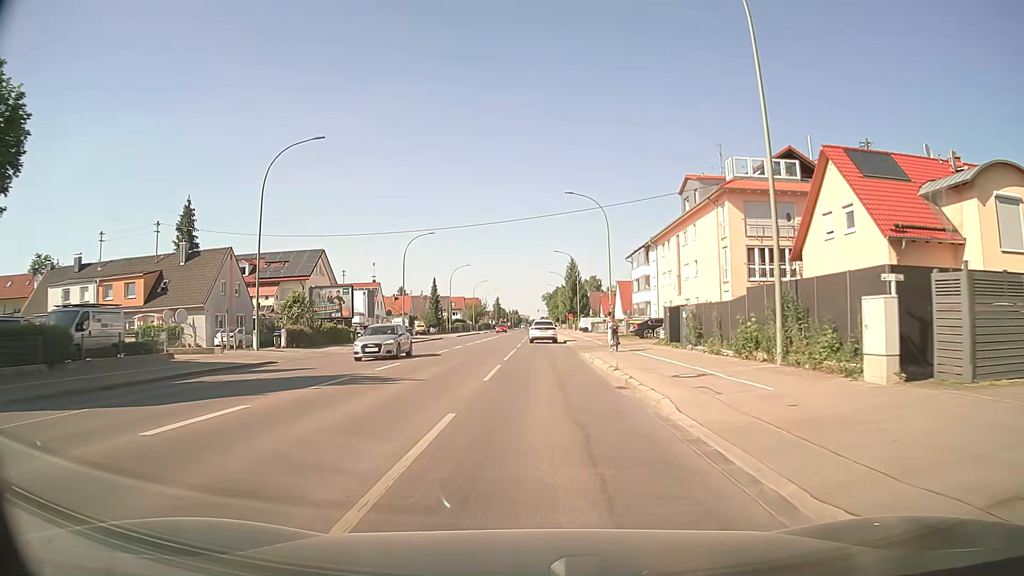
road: secondary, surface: asphalt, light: Day
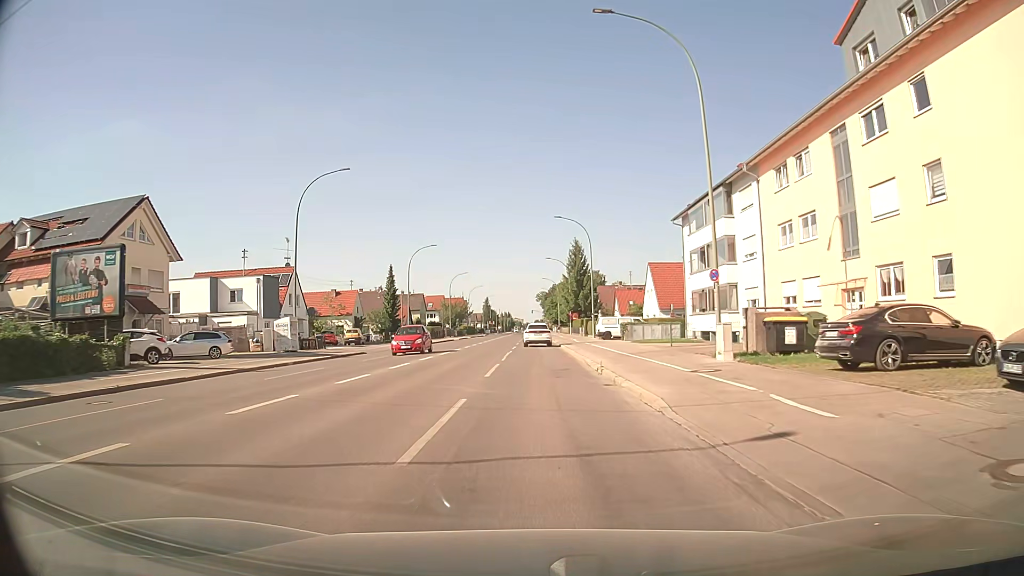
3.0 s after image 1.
(+0.3, +33.7) m; +1°
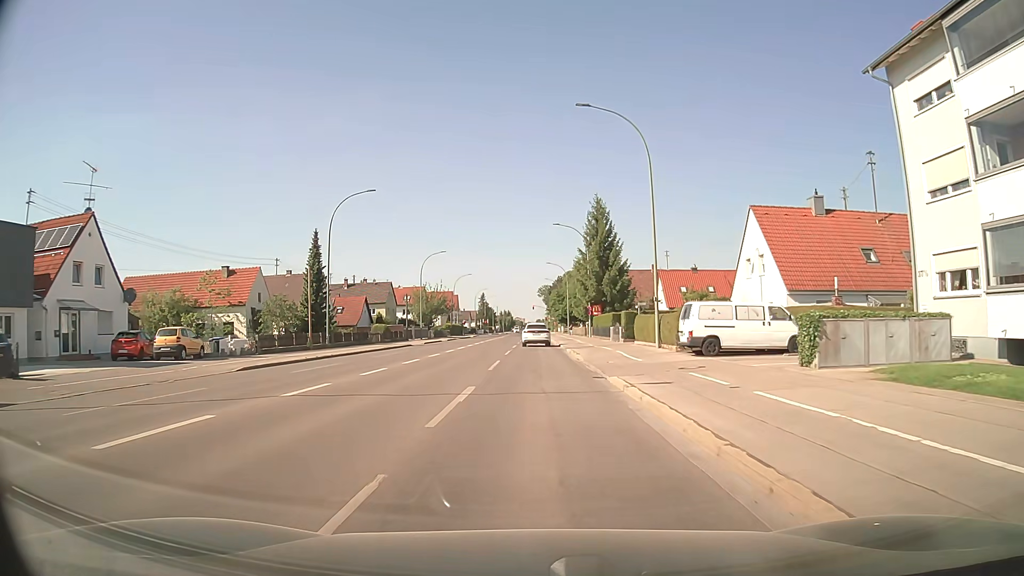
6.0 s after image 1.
(-0.4, +33.9) m; -1°
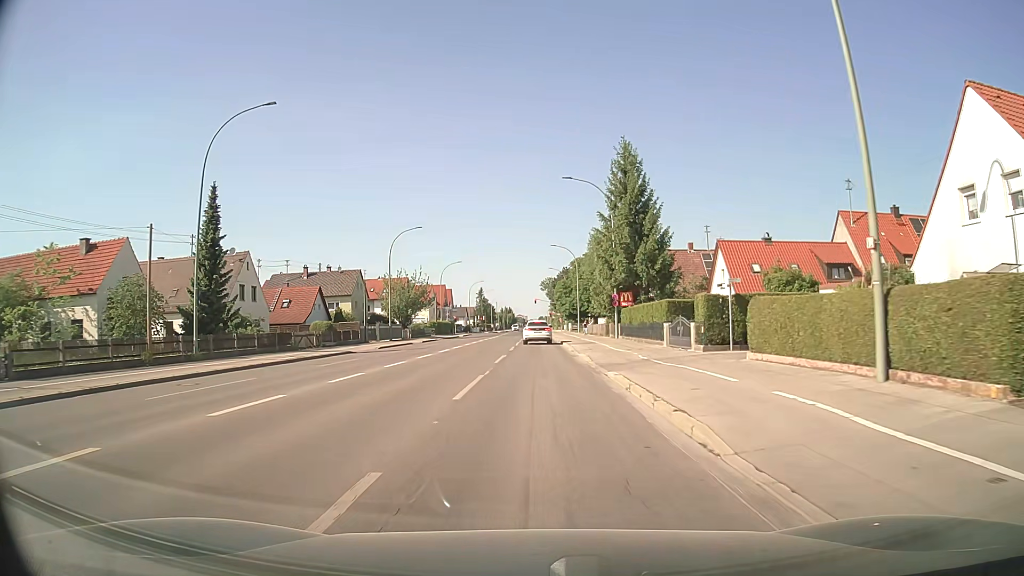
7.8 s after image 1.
(+0.1, +21.3) m; 0°
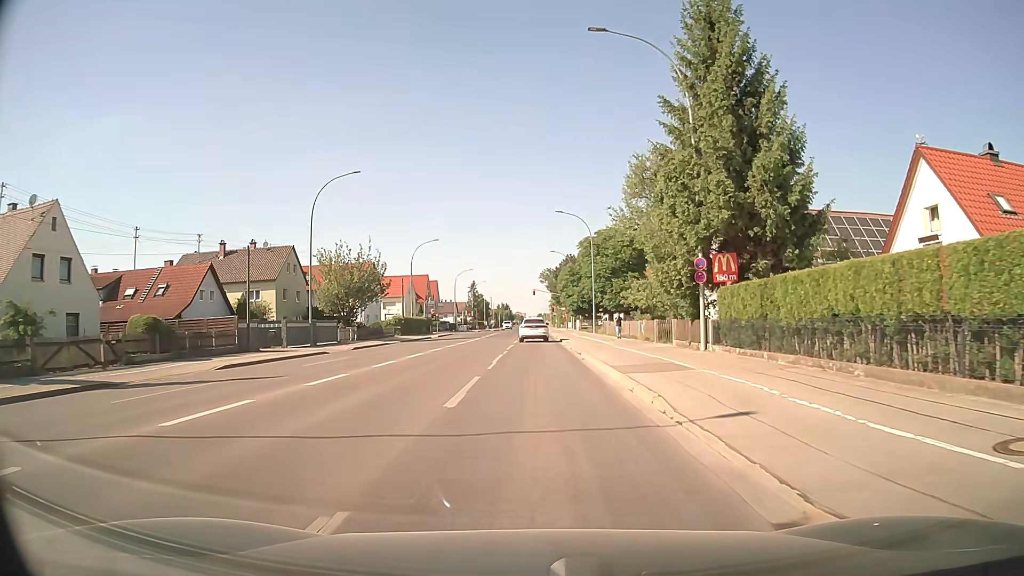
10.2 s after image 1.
(-0.1, +25.1) m; 0°
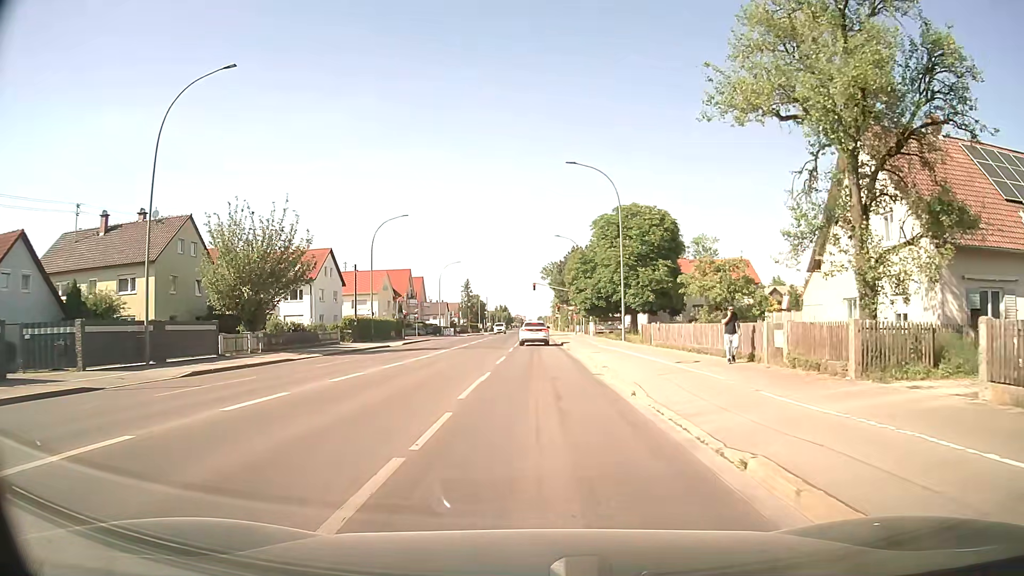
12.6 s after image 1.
(0.0, +21.2) m; 0°
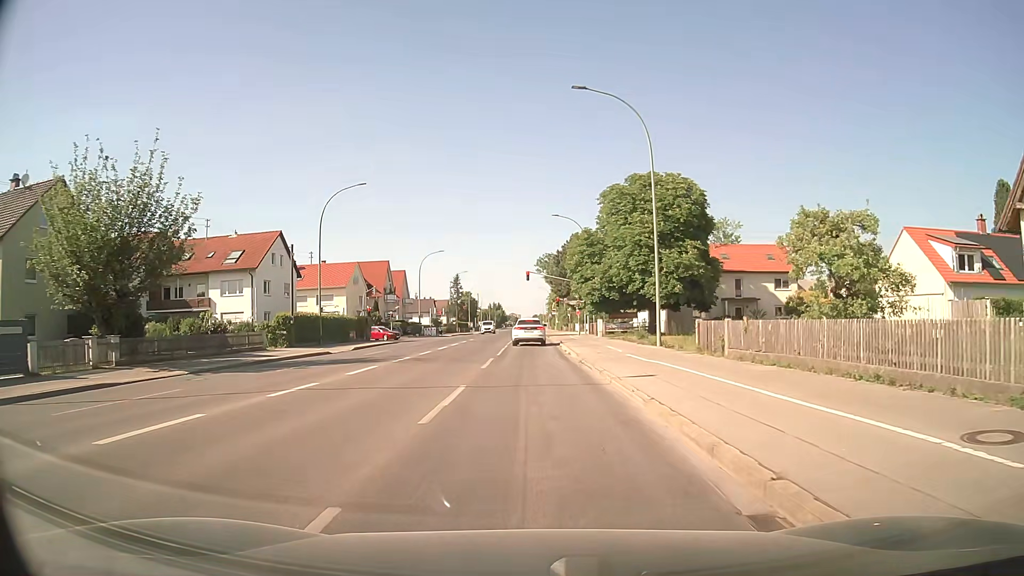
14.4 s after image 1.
(+0.1, +14.3) m; +1°
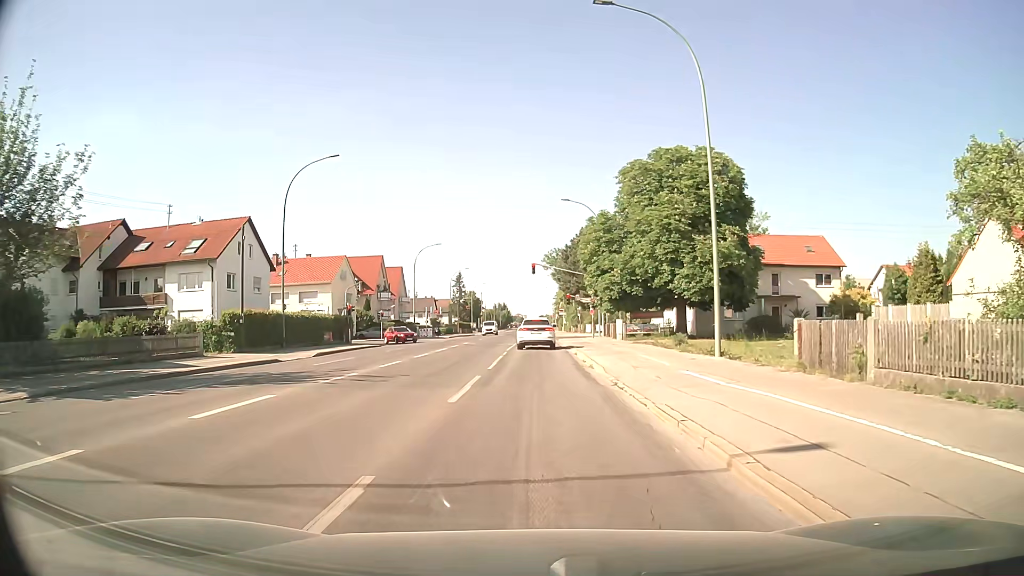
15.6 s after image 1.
(-0.1, +8.8) m; -1°
(0, +10) (0, +20) (0, +30) (0, +40) (0, +50) (0, +60) (0, +70) (0, +80) (0, +90) (0, +100) m
